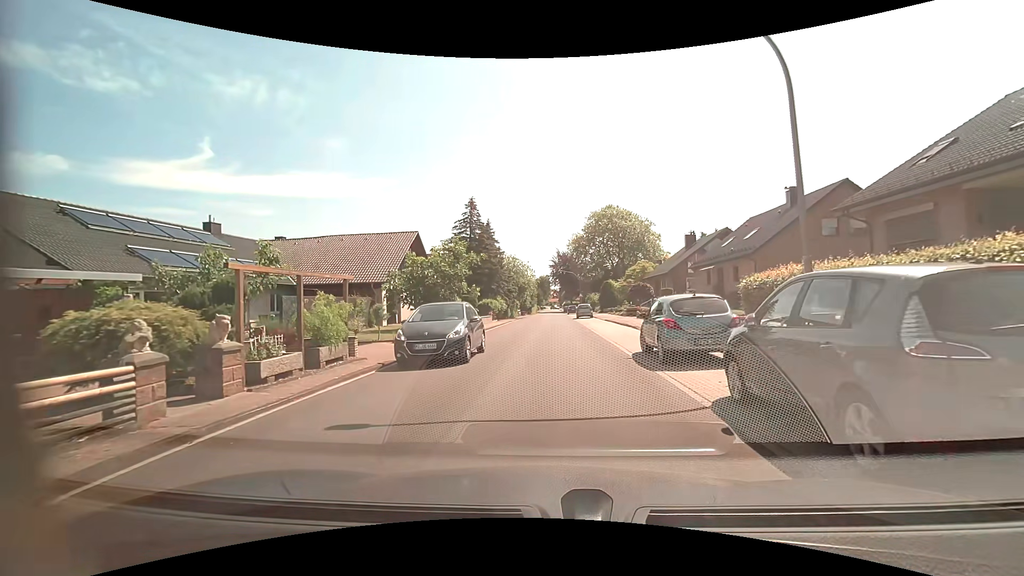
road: residential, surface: asphalt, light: Day
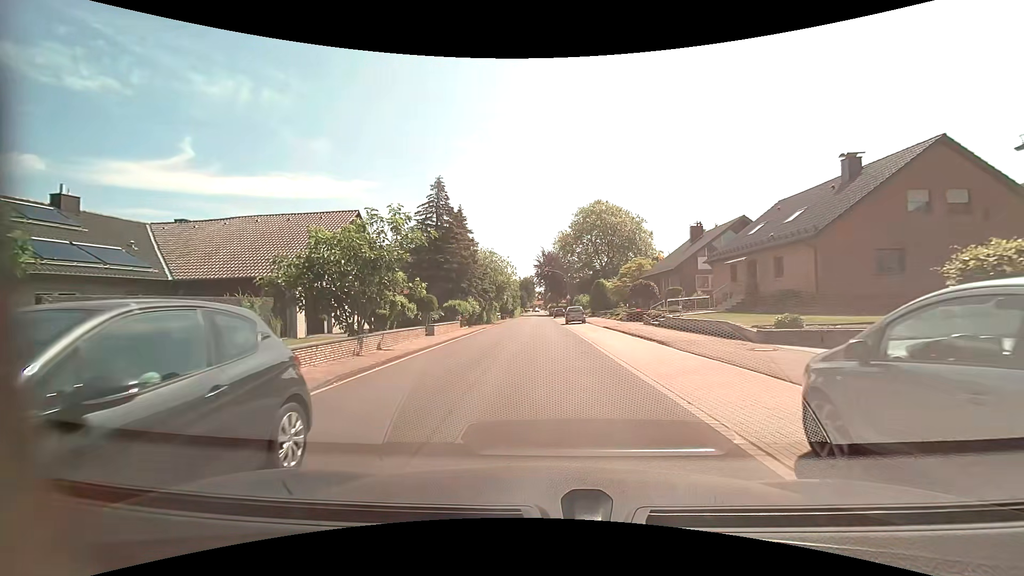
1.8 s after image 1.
(+0.1, +9.4) m; +1°
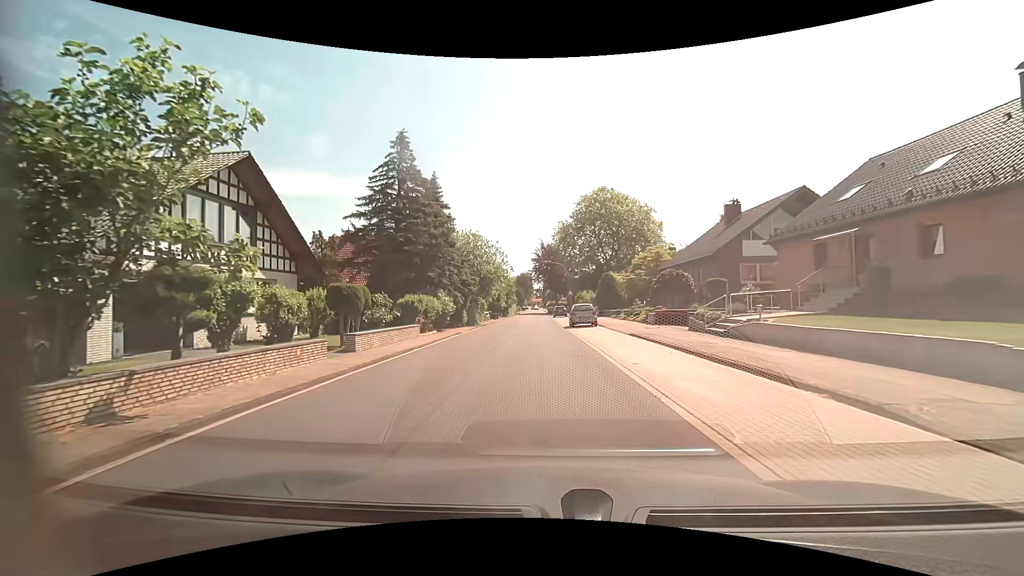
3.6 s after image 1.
(+0.1, +10.8) m; +1°
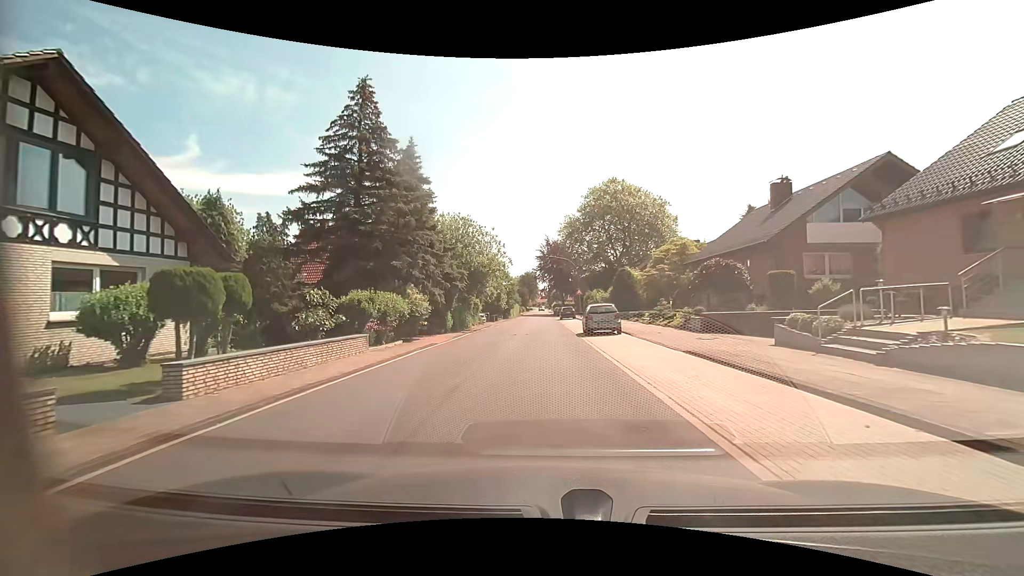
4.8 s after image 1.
(-0.1, +7.8) m; -1°
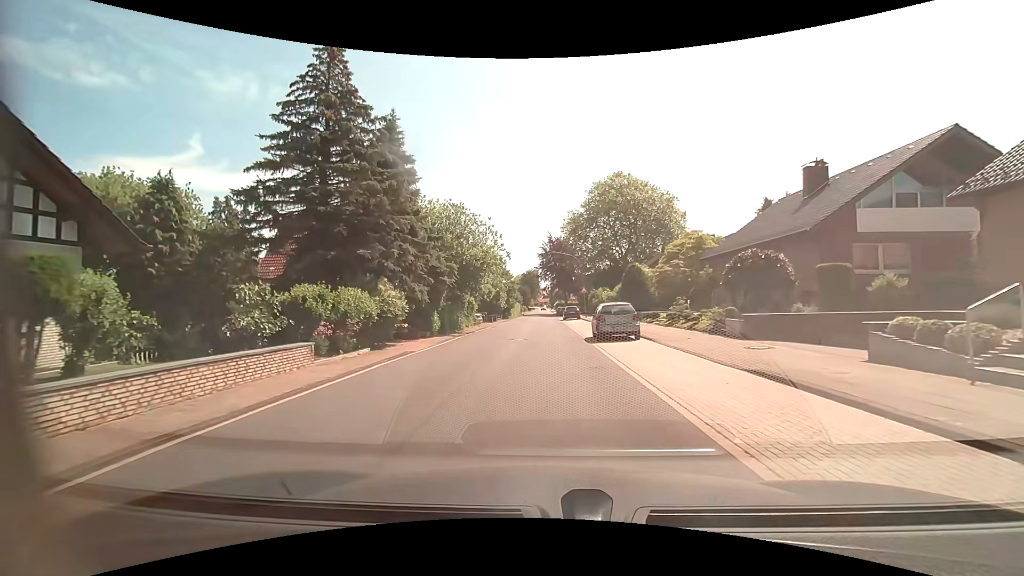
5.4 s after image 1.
(0.0, +4.1) m; 0°
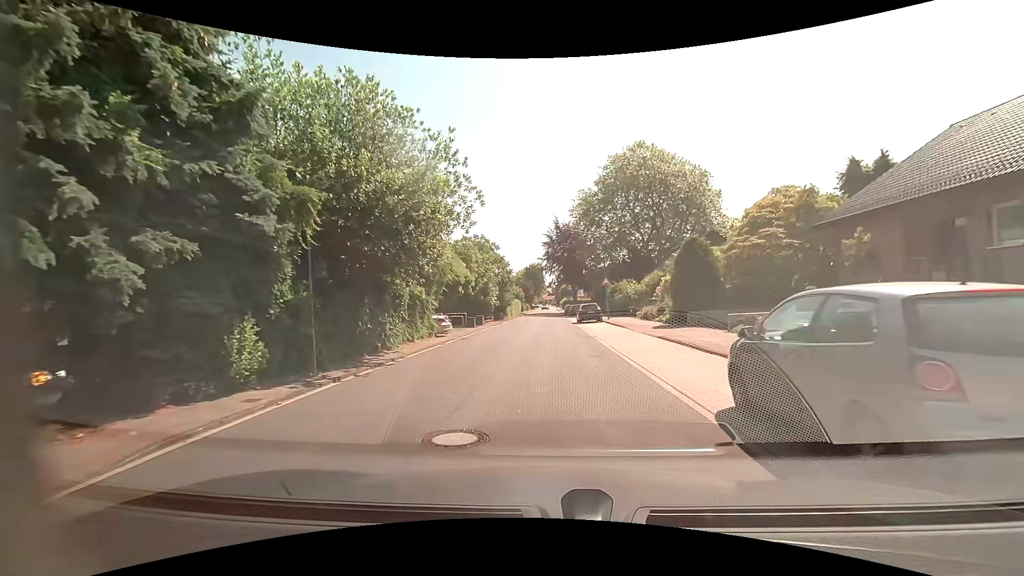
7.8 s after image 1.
(-0.1, +15.9) m; -1°
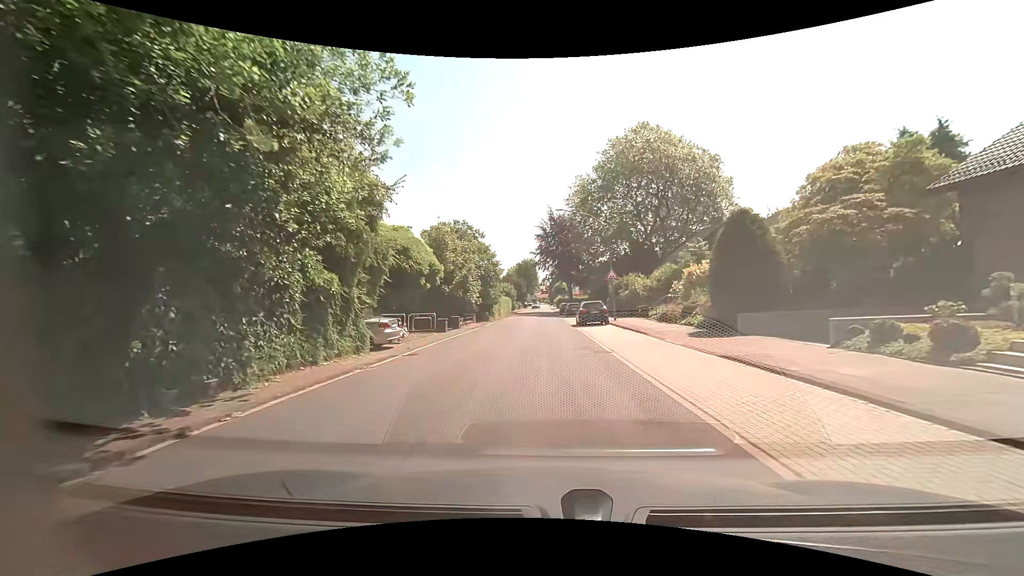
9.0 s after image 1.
(+0.1, +7.6) m; +2°
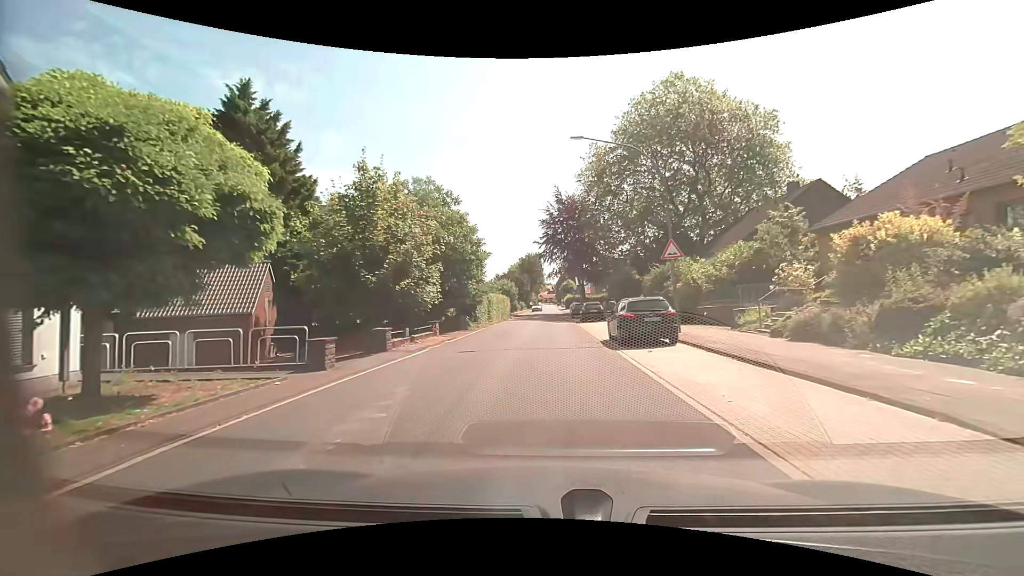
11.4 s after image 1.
(-0.2, +14.6) m; -1°
